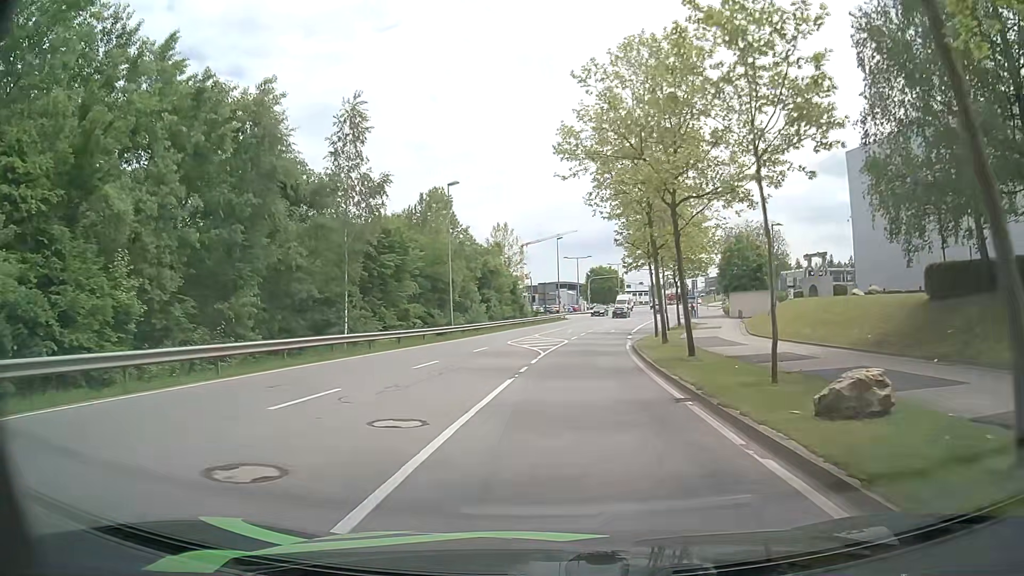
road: secondary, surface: asphalt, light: Day
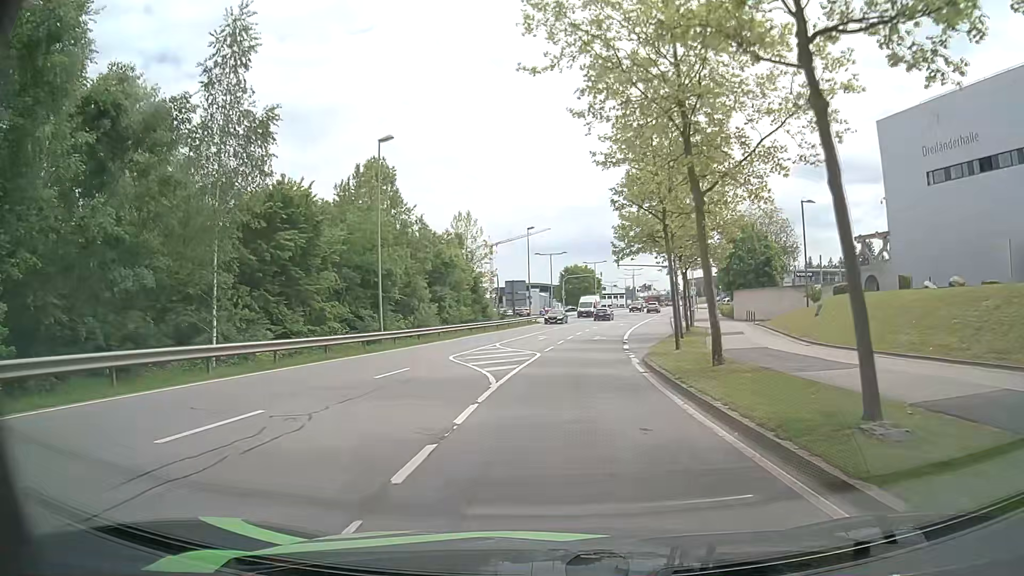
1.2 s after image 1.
(+0.3, +12.1) m; +3°
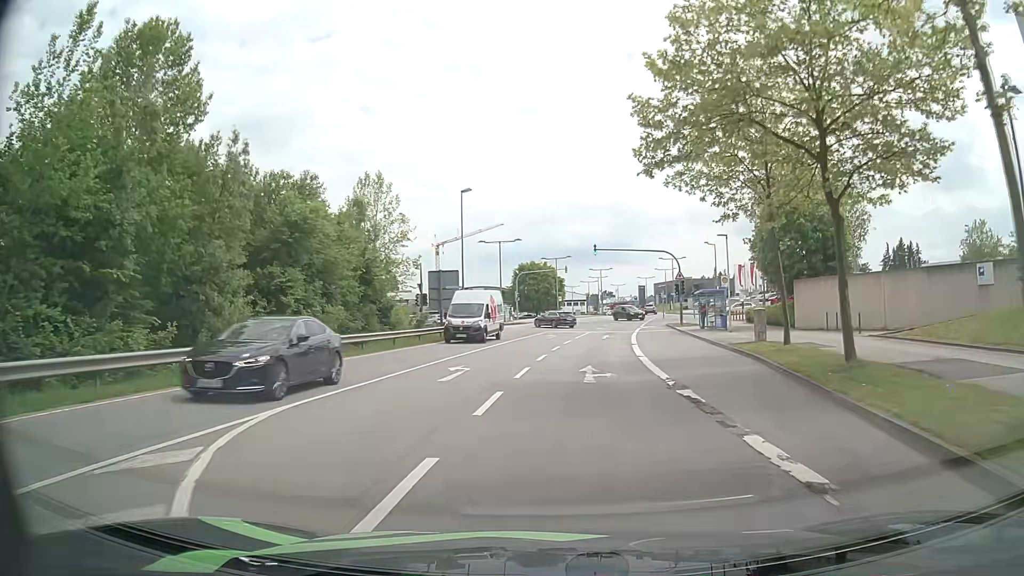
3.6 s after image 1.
(+0.7, +24.4) m; +4°
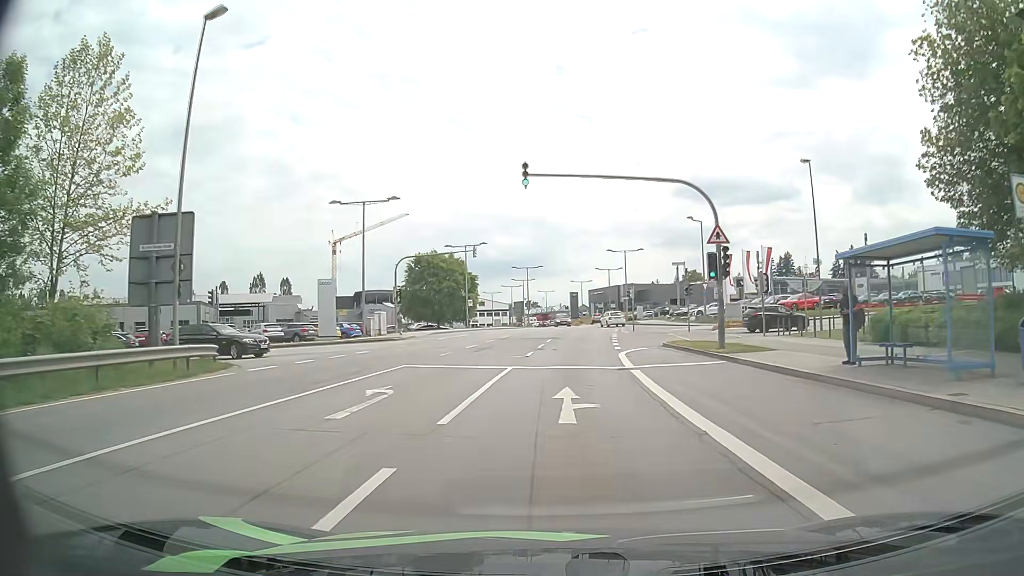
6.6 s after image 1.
(+1.7, +30.5) m; +7°
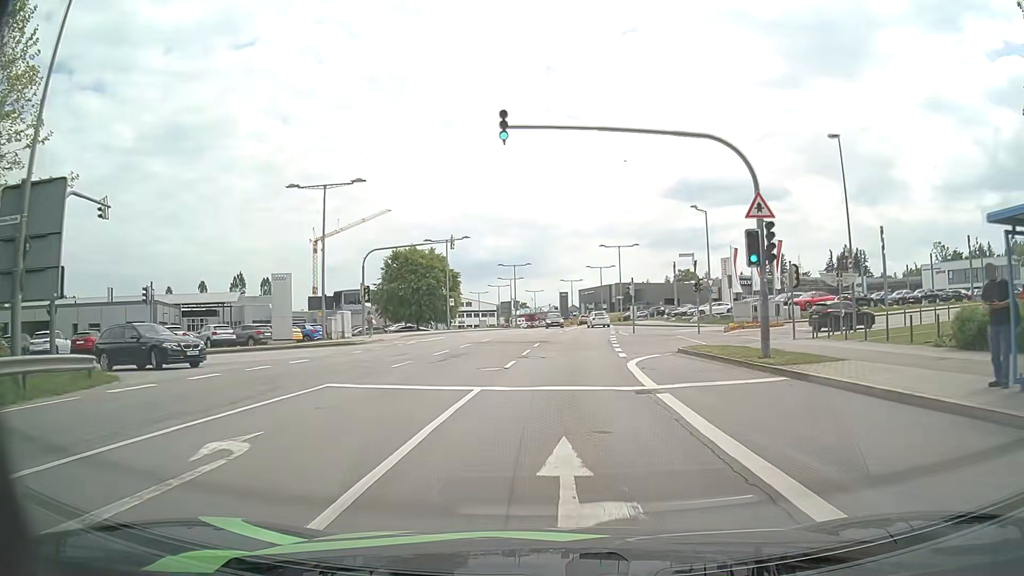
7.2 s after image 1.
(0.0, +6.0) m; +1°
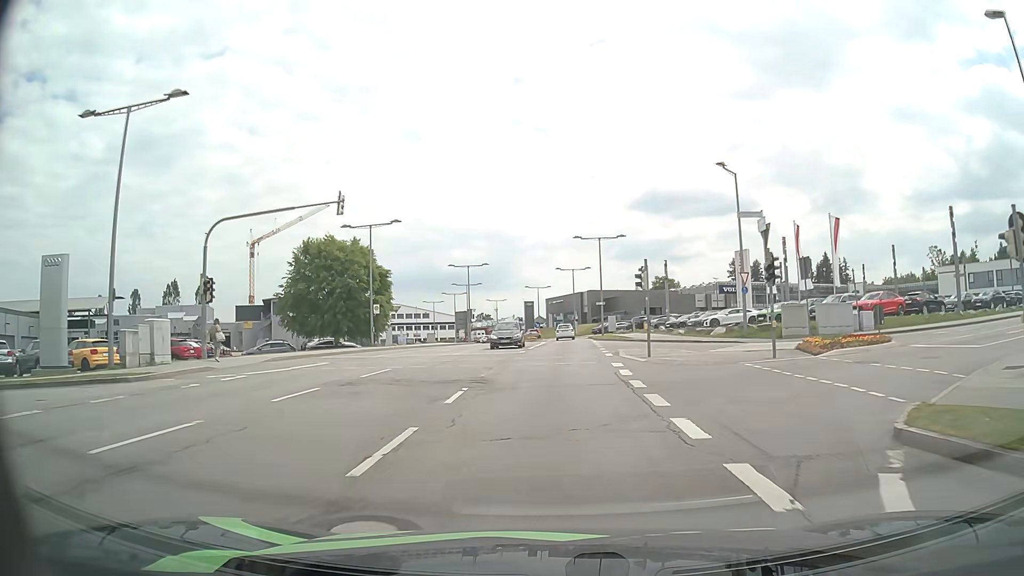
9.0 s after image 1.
(+0.4, +17.9) m; +3°
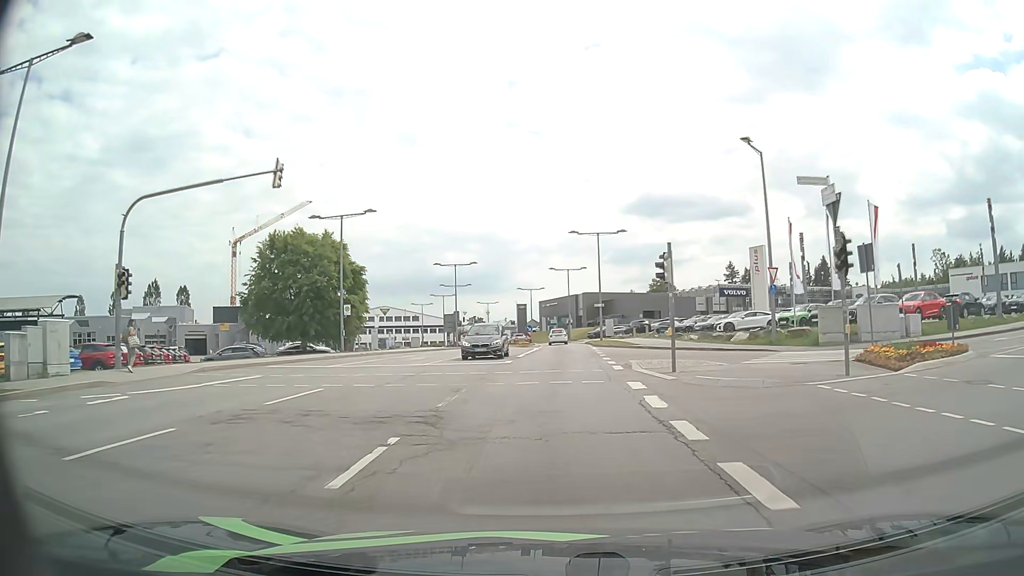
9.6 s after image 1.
(0.0, +5.9) m; +1°
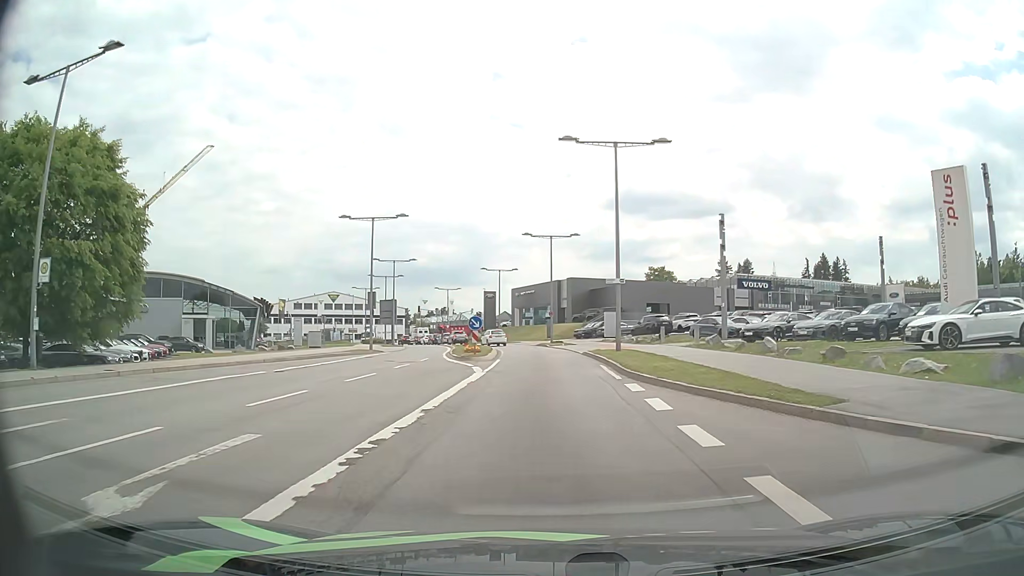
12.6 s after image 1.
(+0.4, +27.7) m; +2°
(0, +10) (0, +20) (-1, +30) (-1, +40) (-2, +50) (-4, +60) (-7, +69) (-10, +79) (-13, +88) (-17, +98) m
